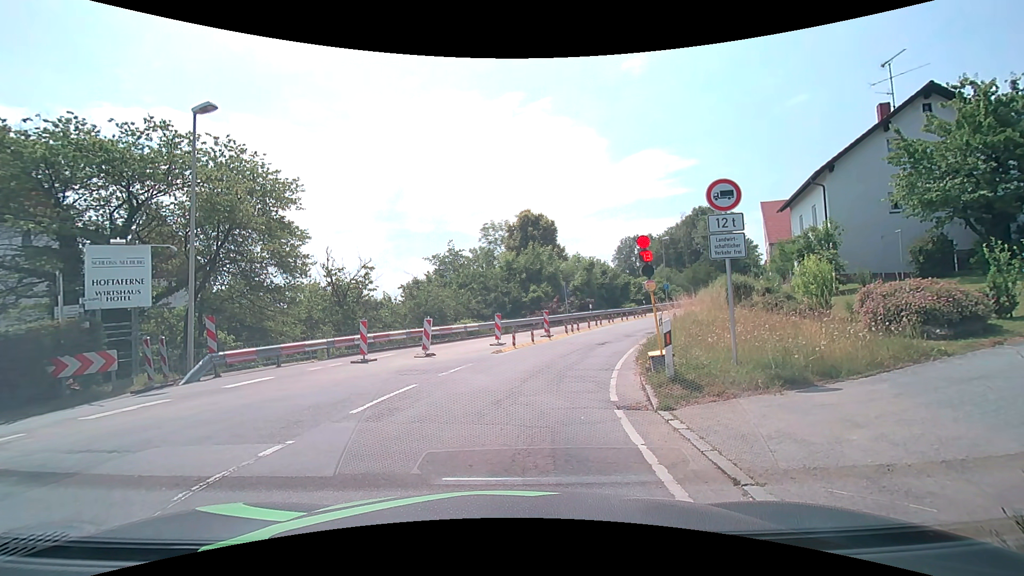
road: secondary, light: Day
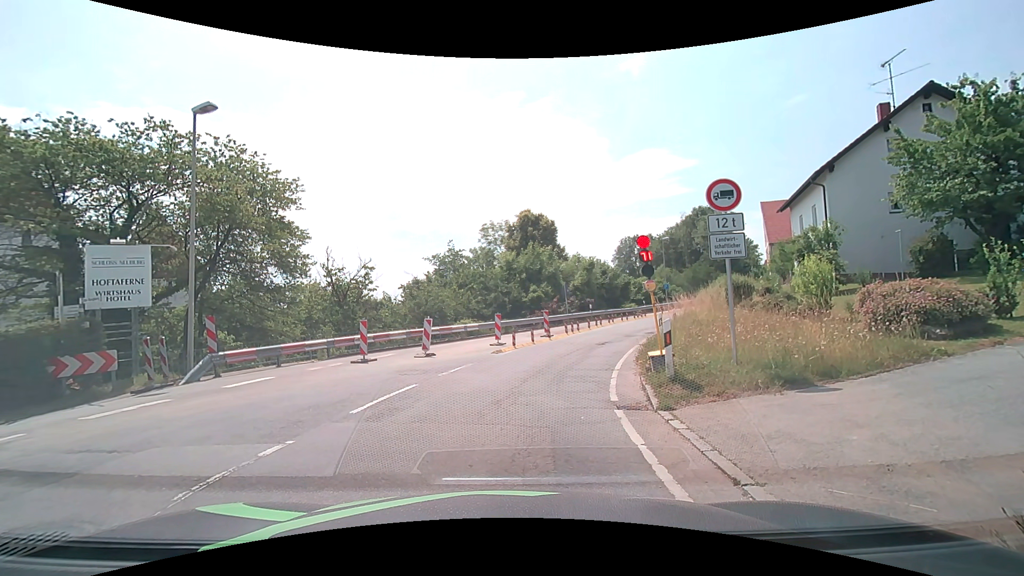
(0.0, 0.0) m; 0°
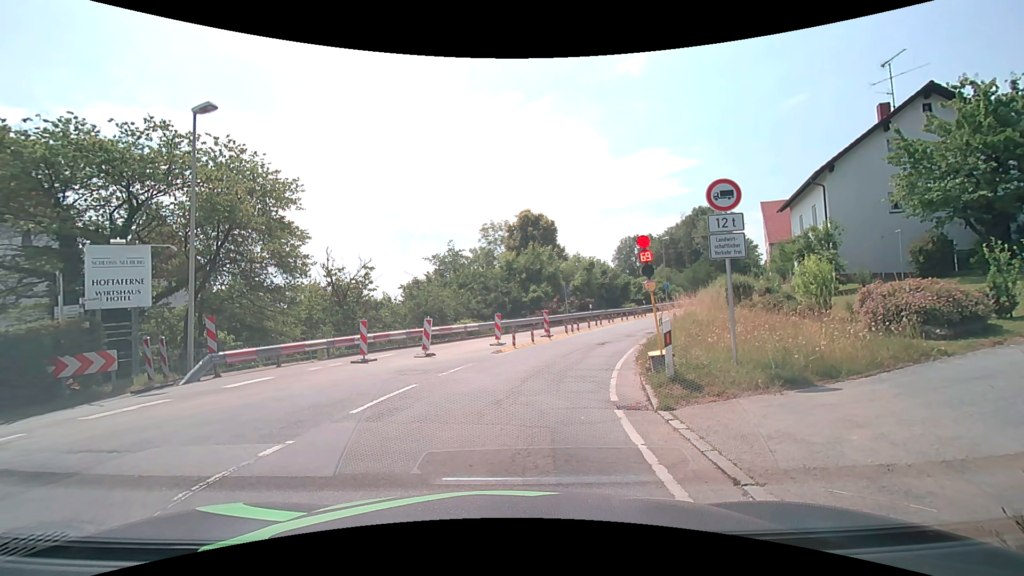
(0.0, 0.0) m; 0°
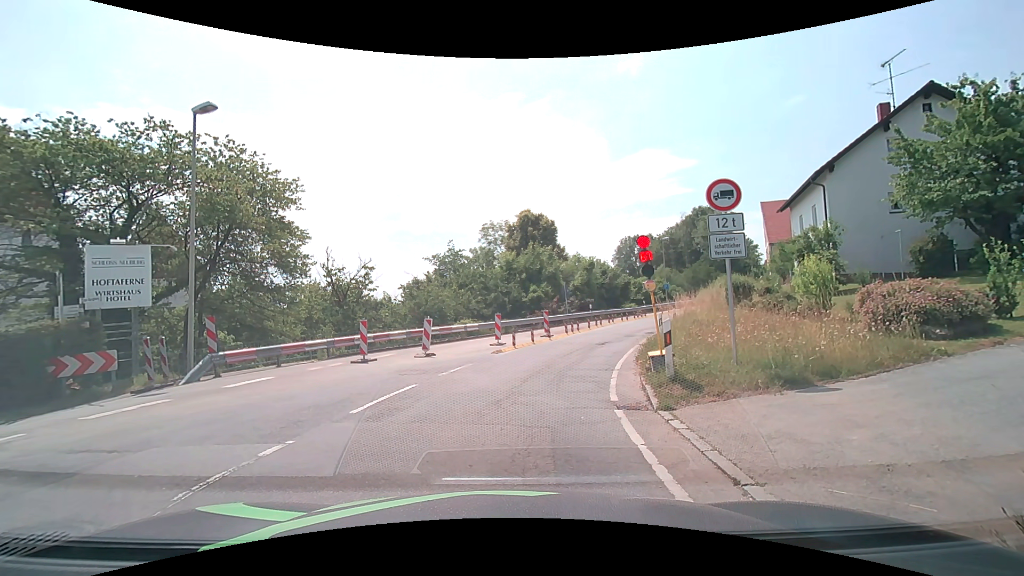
(0.0, 0.0) m; 0°
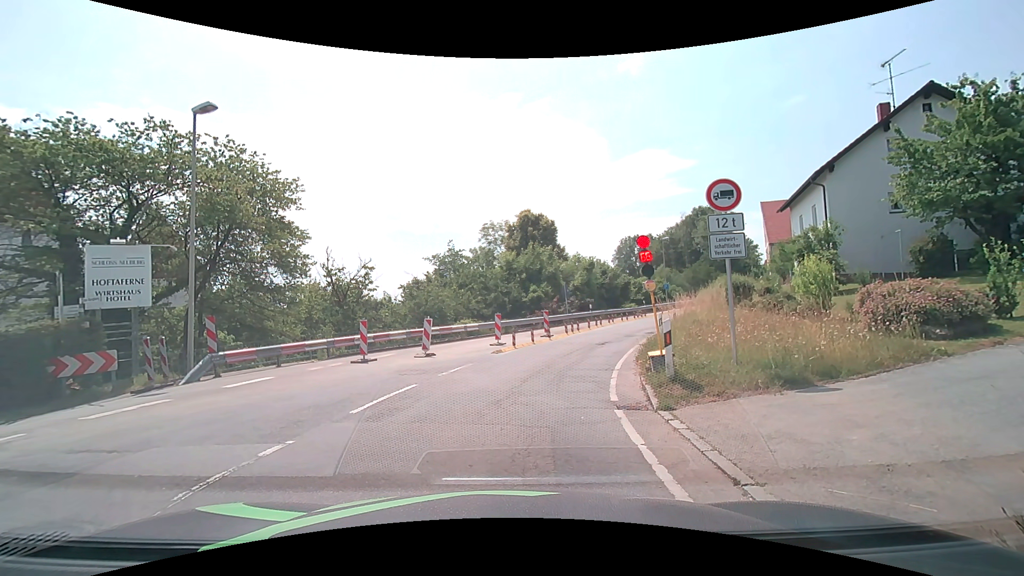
(0.0, 0.0) m; 0°
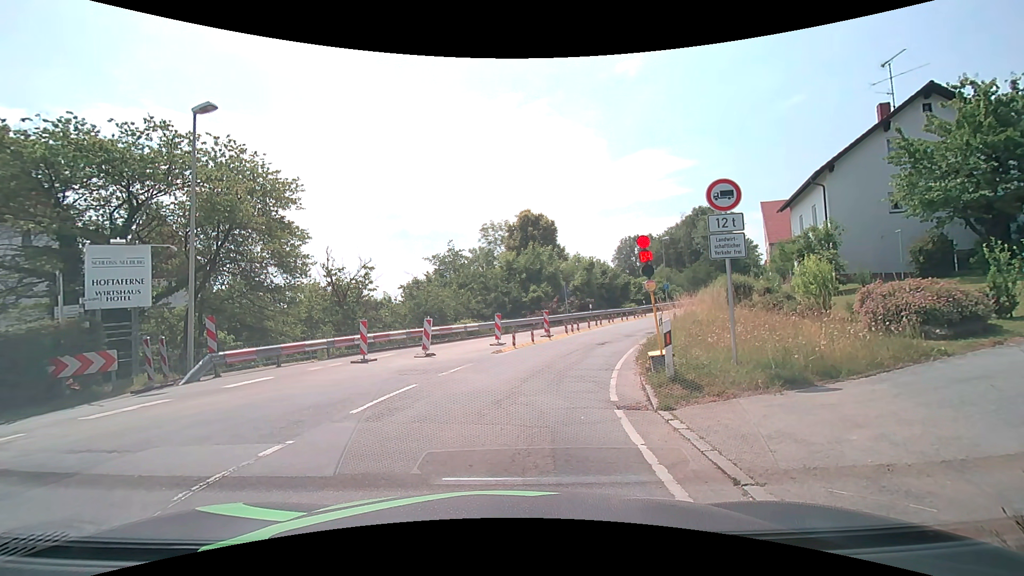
(0.0, 0.0) m; 0°
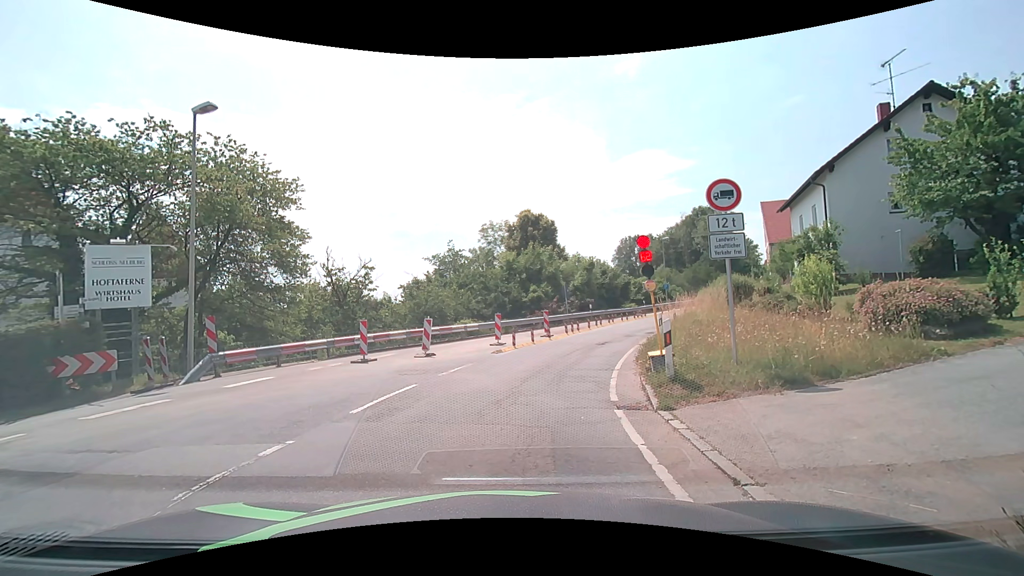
(0.0, 0.0) m; 0°
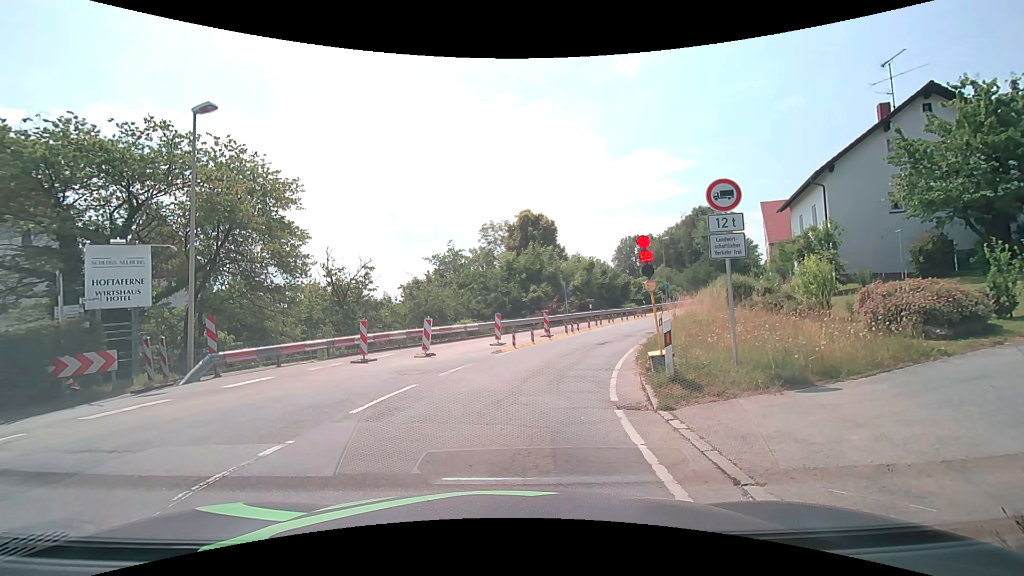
(0.0, 0.0) m; 0°
(0, +10) (+3, +20) (+6, +29) (+11, +38) (+16, +47) (+21, +55) (+27, +63) (+34, +71) (+40, +78) (+47, +86) m
